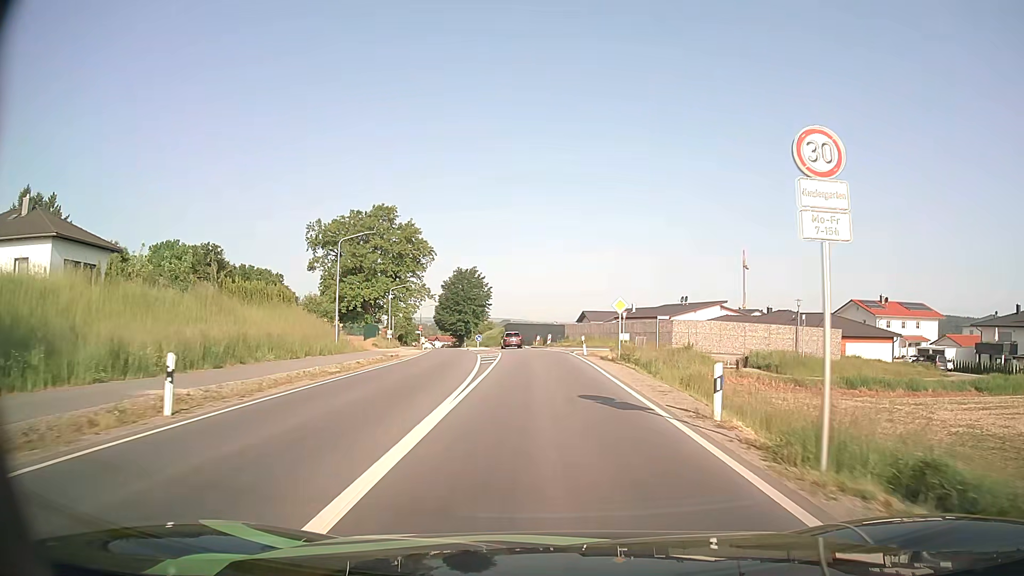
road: secondary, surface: asphalt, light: Day
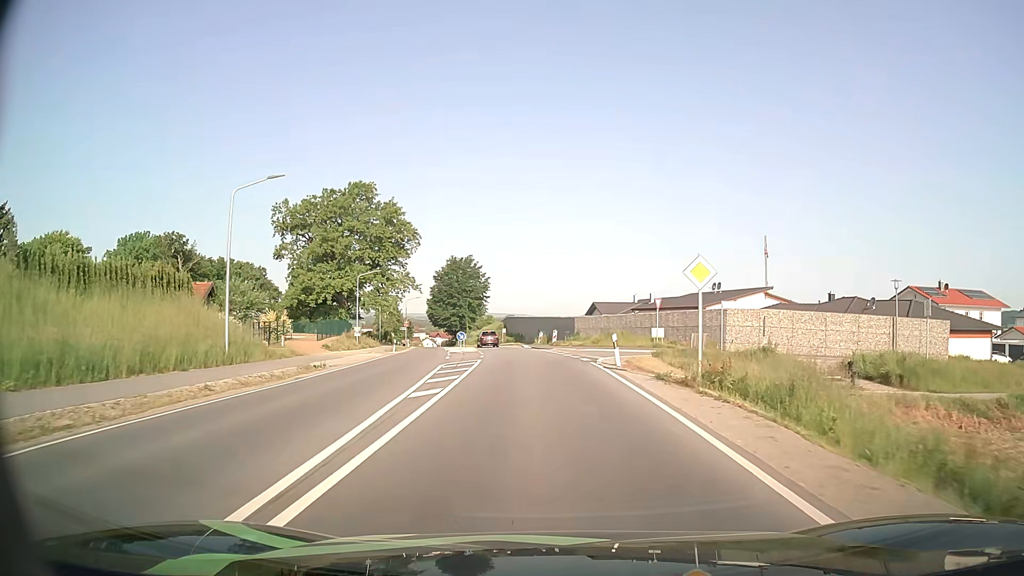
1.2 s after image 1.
(0.0, +16.0) m; 0°
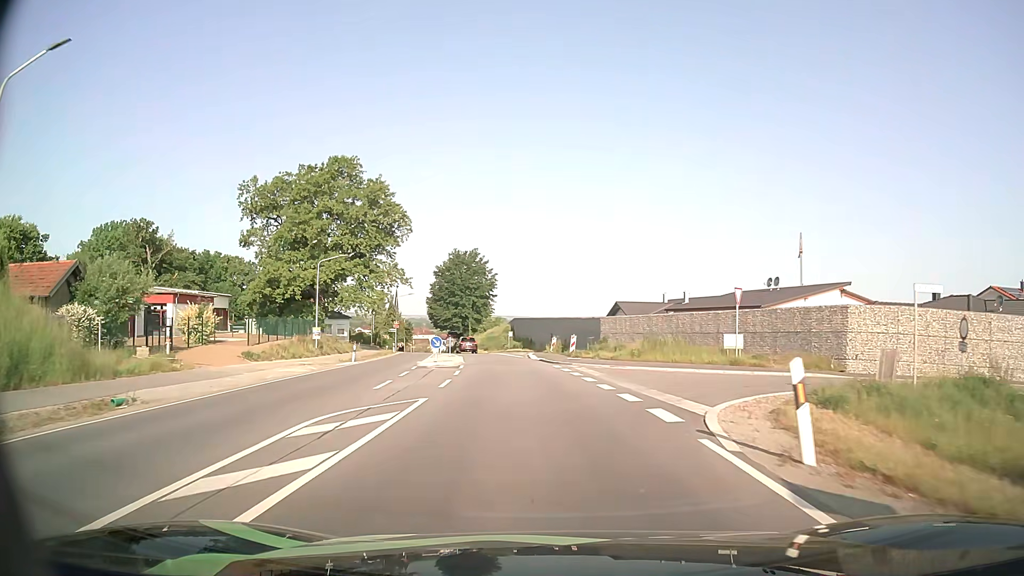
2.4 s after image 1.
(-0.1, +15.6) m; -1°
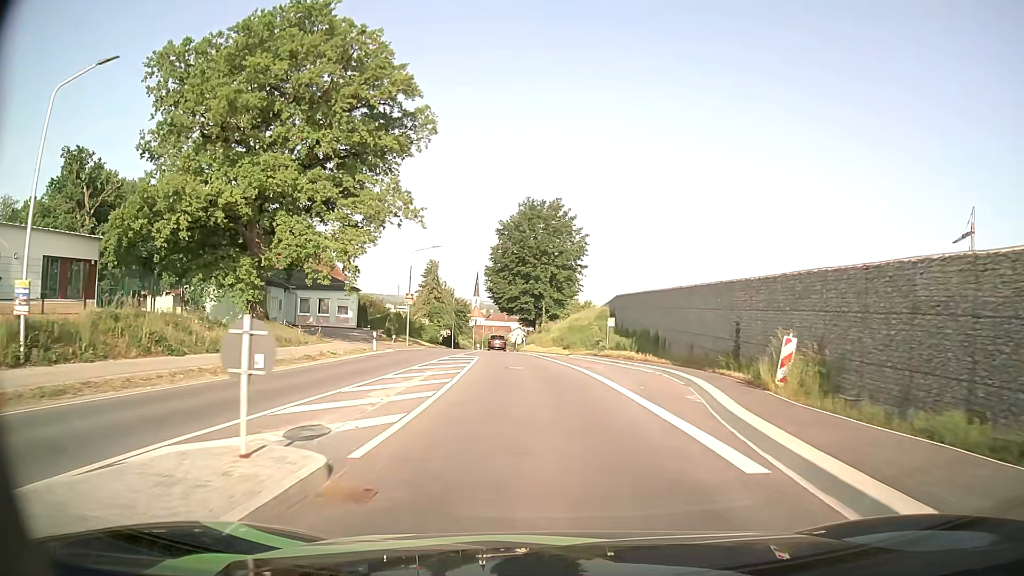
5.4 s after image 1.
(-2.7, +38.6) m; -7°
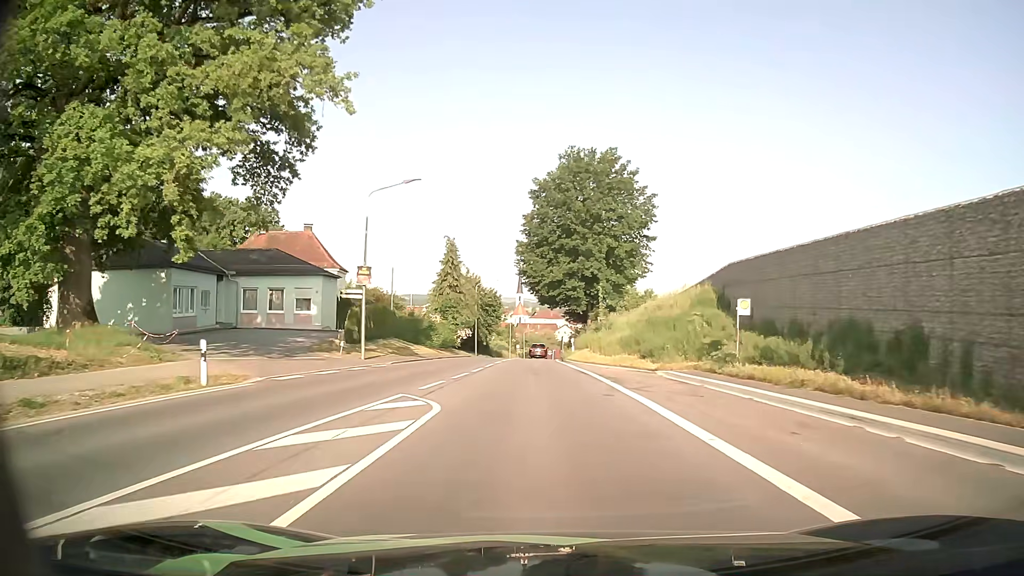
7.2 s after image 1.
(-0.8, +23.2) m; -3°
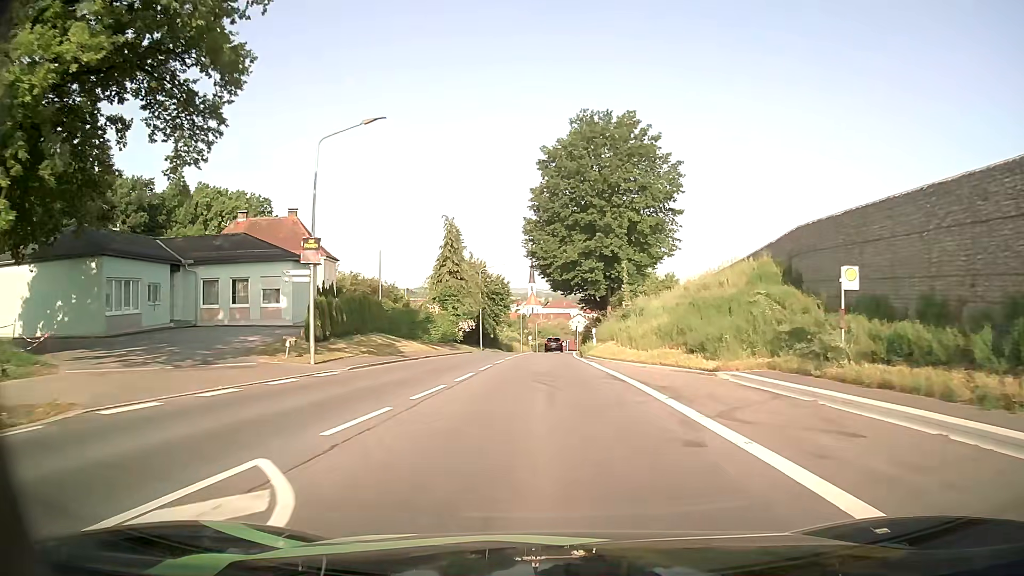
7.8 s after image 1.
(-0.1, +7.9) m; -1°
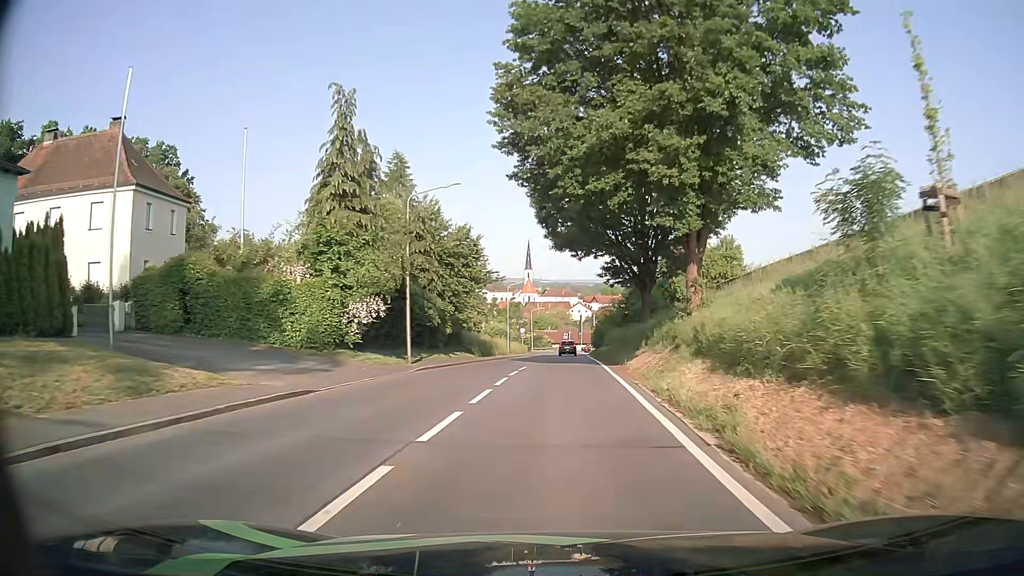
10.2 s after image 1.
(-0.3, +31.5) m; 0°
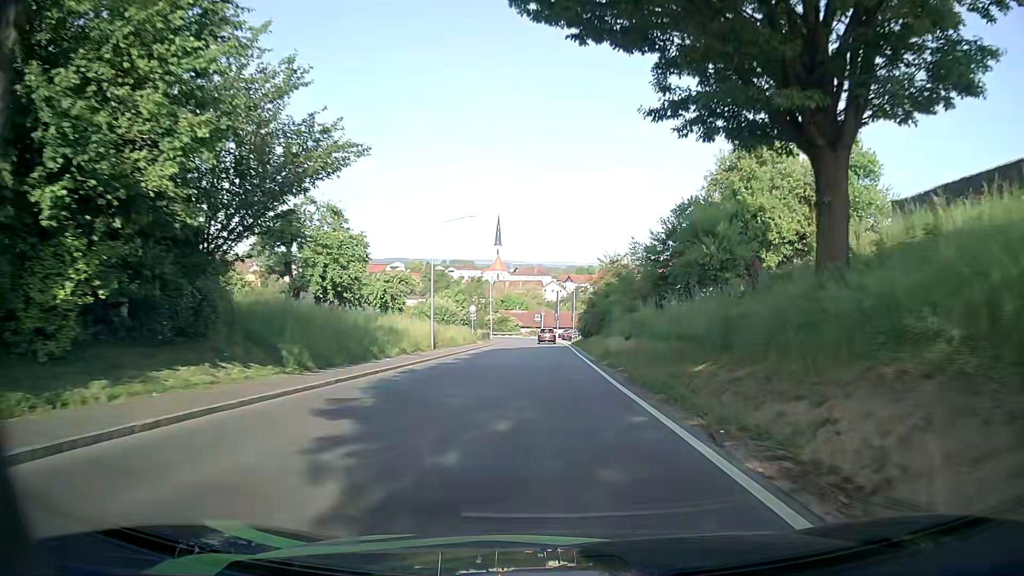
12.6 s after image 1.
(+0.8, +32.1) m; +2°
(0, +10) (0, +20) (0, +30) (0, +40) (0, +50) (+1, +60) (+1, +70) (0, +80) (0, +90) (-2, +100) m
